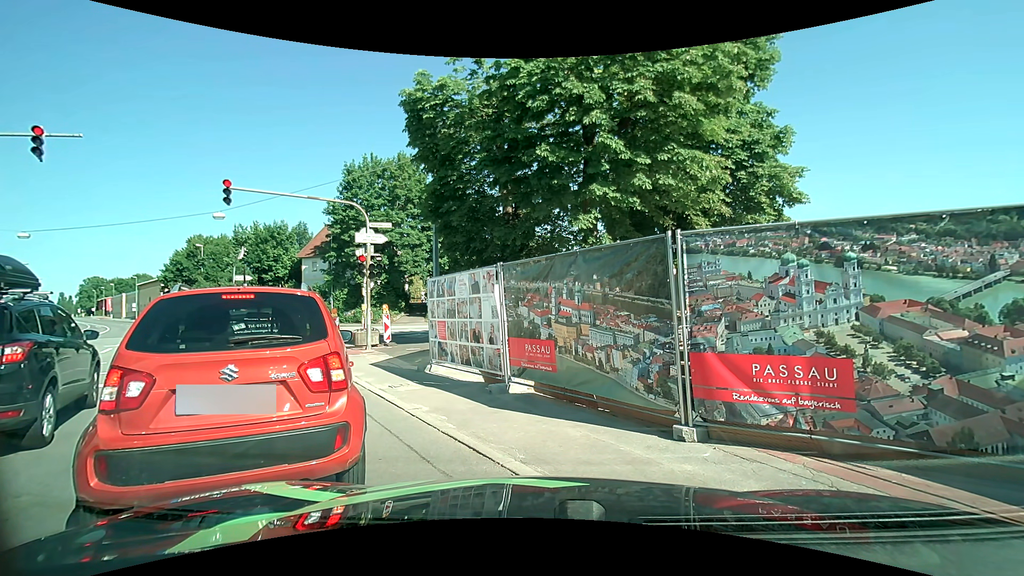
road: primary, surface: asphalt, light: Day
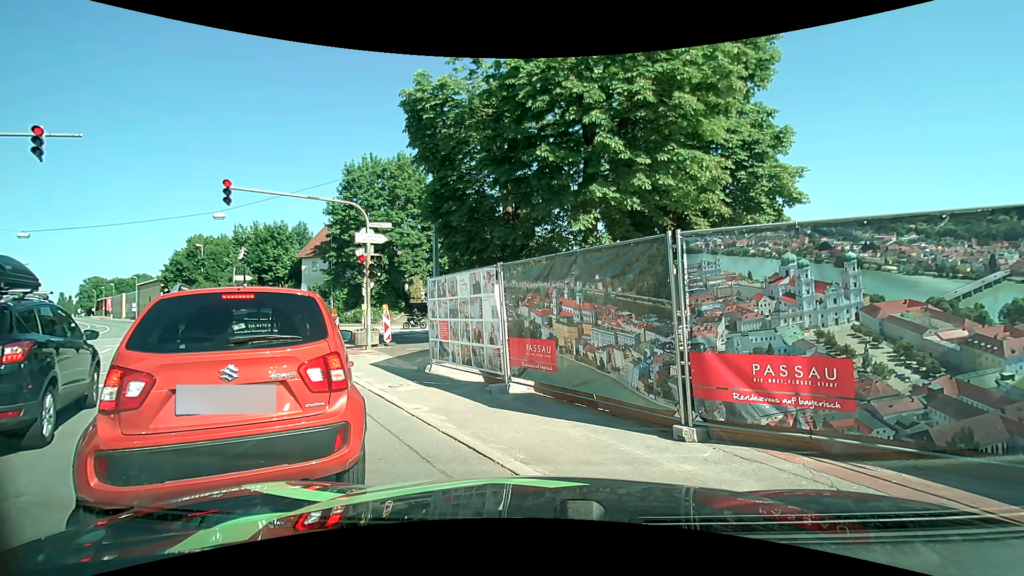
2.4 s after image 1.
(0.0, 0.0) m; 0°
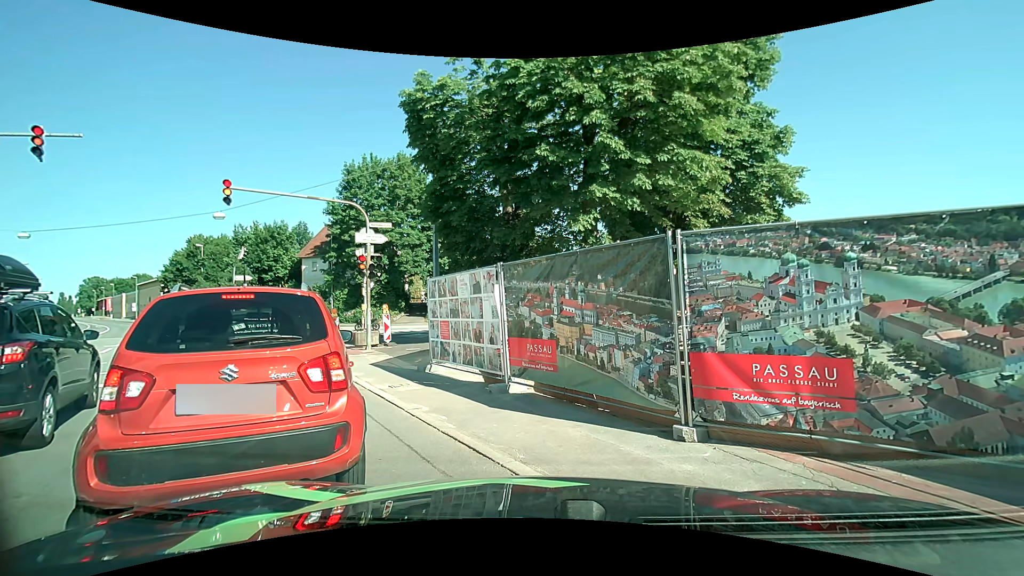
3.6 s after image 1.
(0.0, 0.0) m; 0°
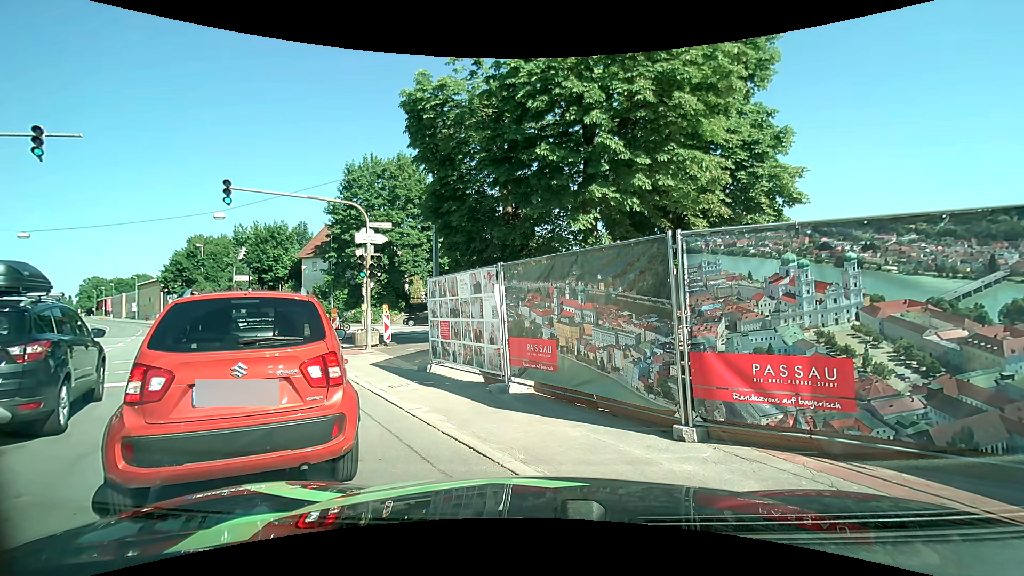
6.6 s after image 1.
(0.0, 0.0) m; 0°
(-4, +9) (-9, +17) (-13, +27) (-10, +36) (-2, +43) (+7, +45) (+17, +44) (+27, +42) (+37, +42) (+47, +44) m
